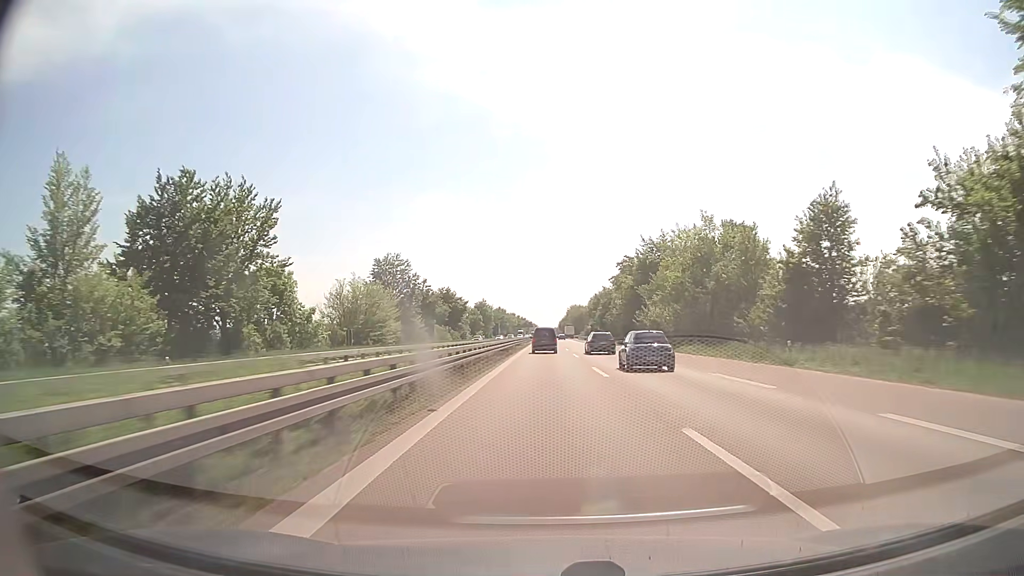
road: trunk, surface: asphalt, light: Day
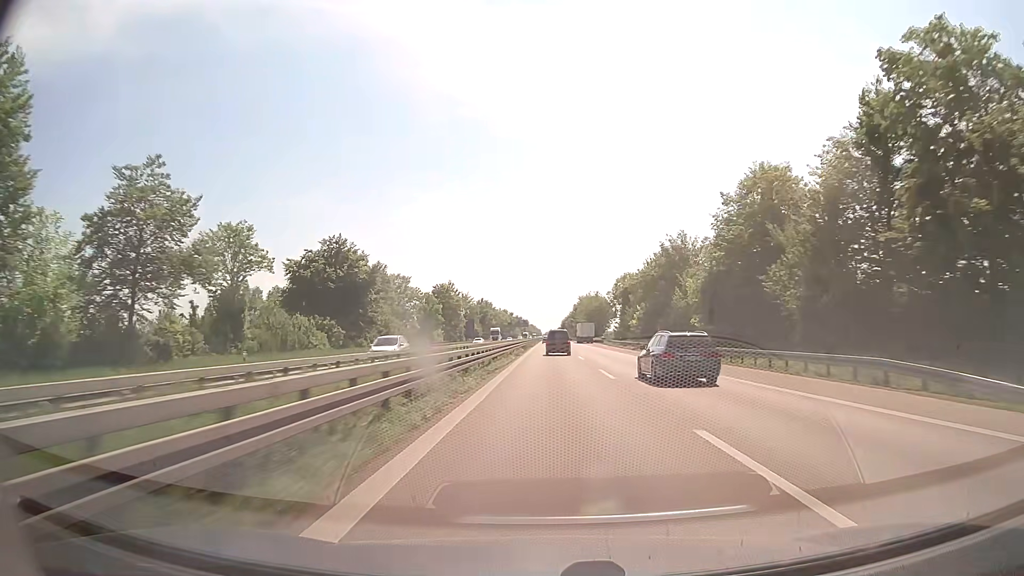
(-0.2, +89.7) m; 0°
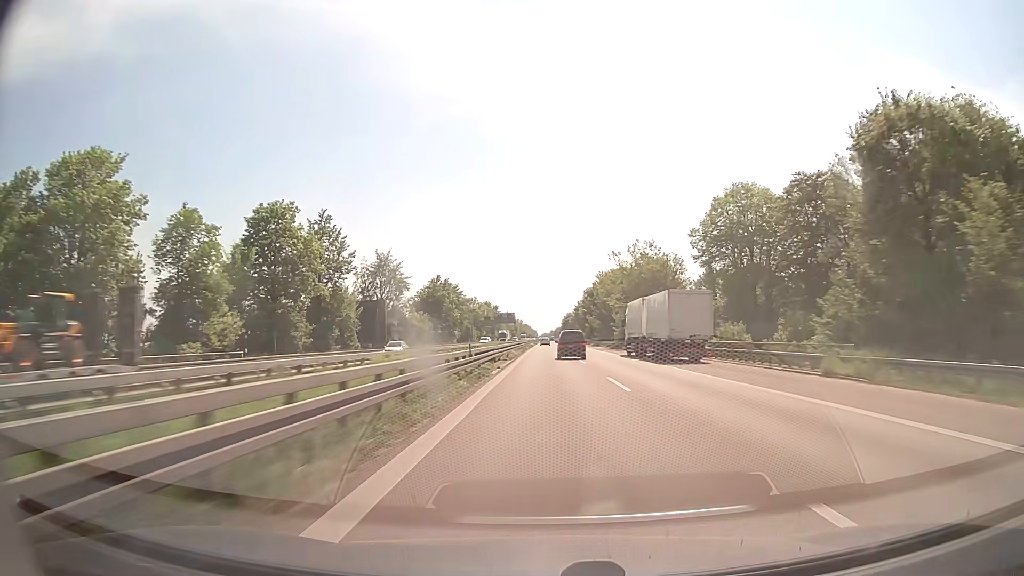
(+0.3, +94.8) m; 0°
(0, +10) (0, +20) (0, +30) (0, +40) (0, +50) (0, +60) (0, +70) (0, +80) (0, +90) (0, +100) m
